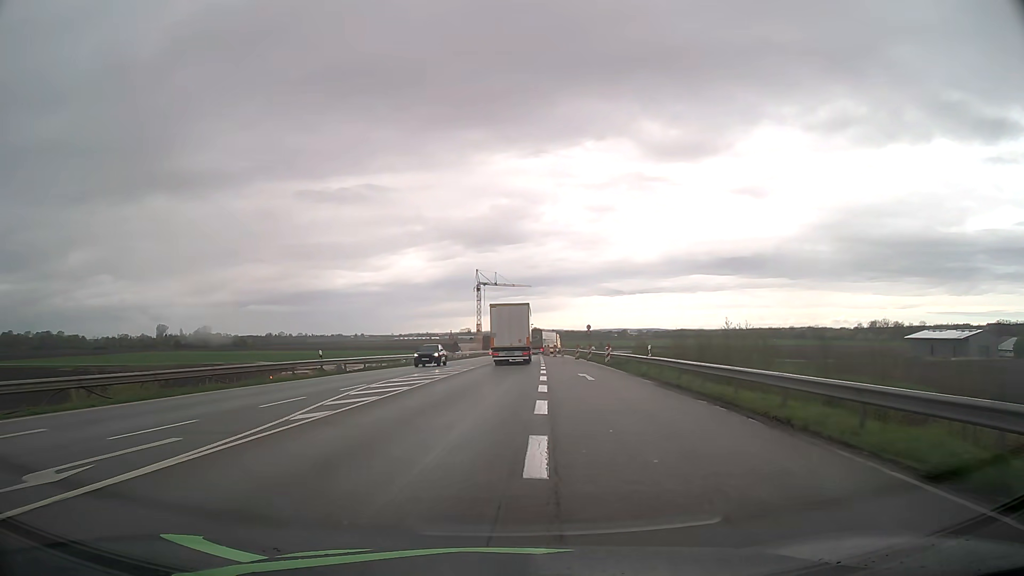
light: Day
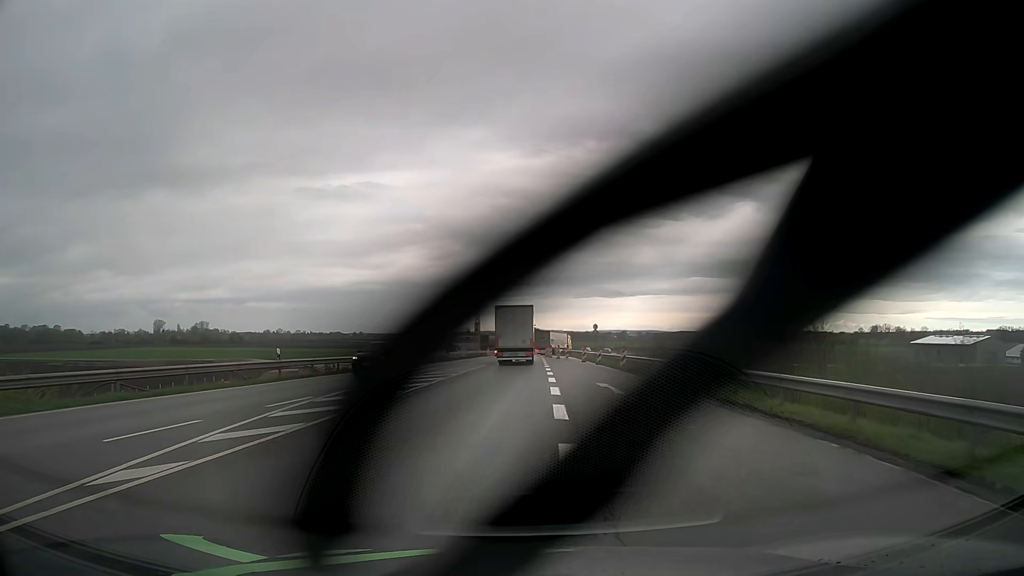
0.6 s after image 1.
(0.0, +6.9) m; 0°
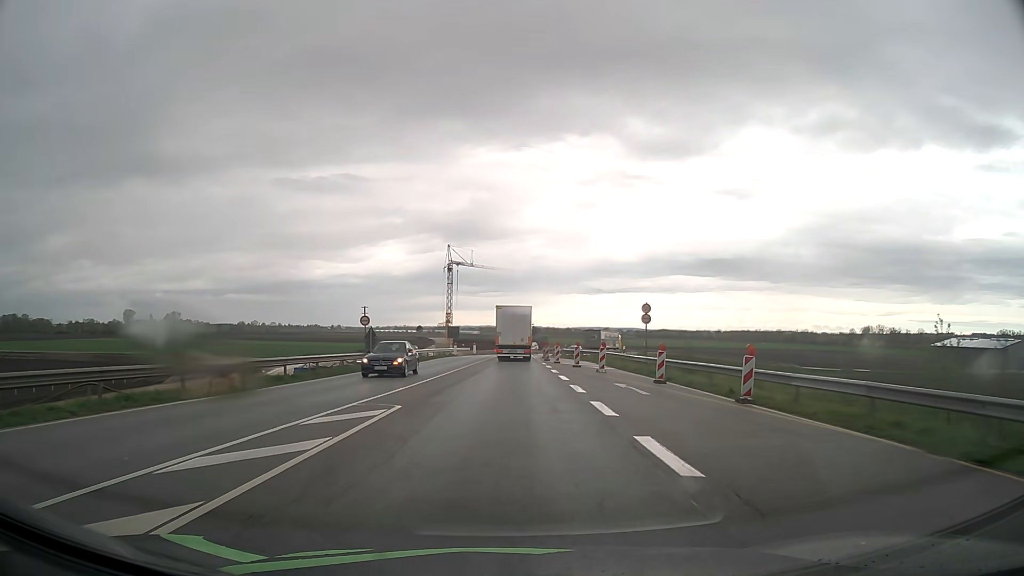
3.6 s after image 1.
(+0.7, +35.4) m; +2°
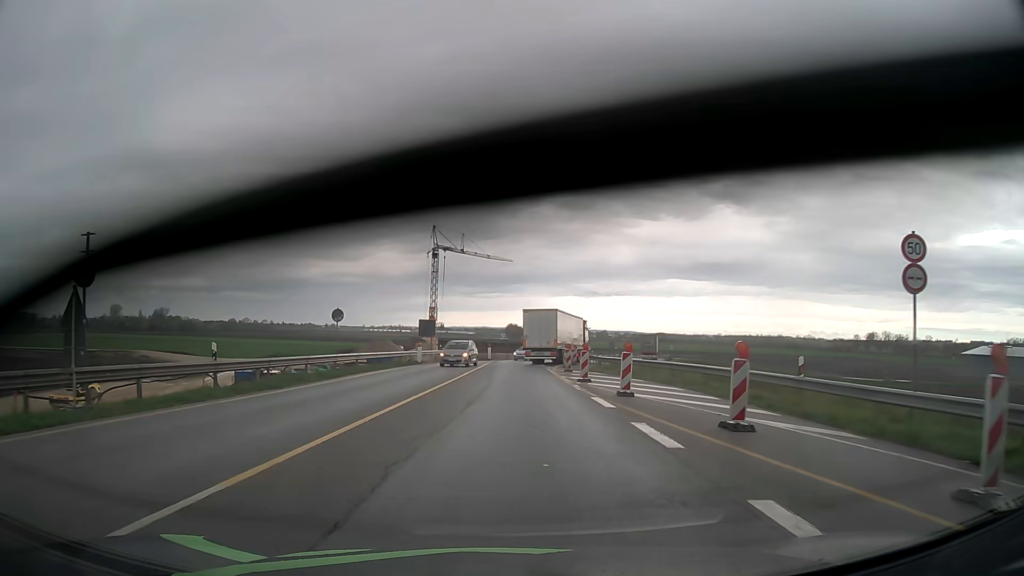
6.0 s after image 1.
(0.0, +28.0) m; 0°
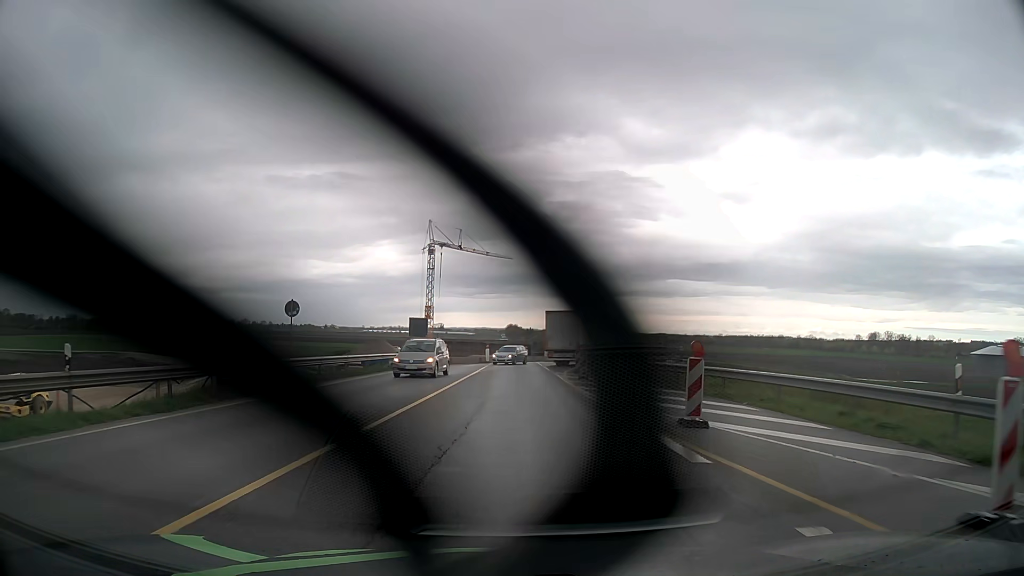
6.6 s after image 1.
(0.0, +6.9) m; 0°
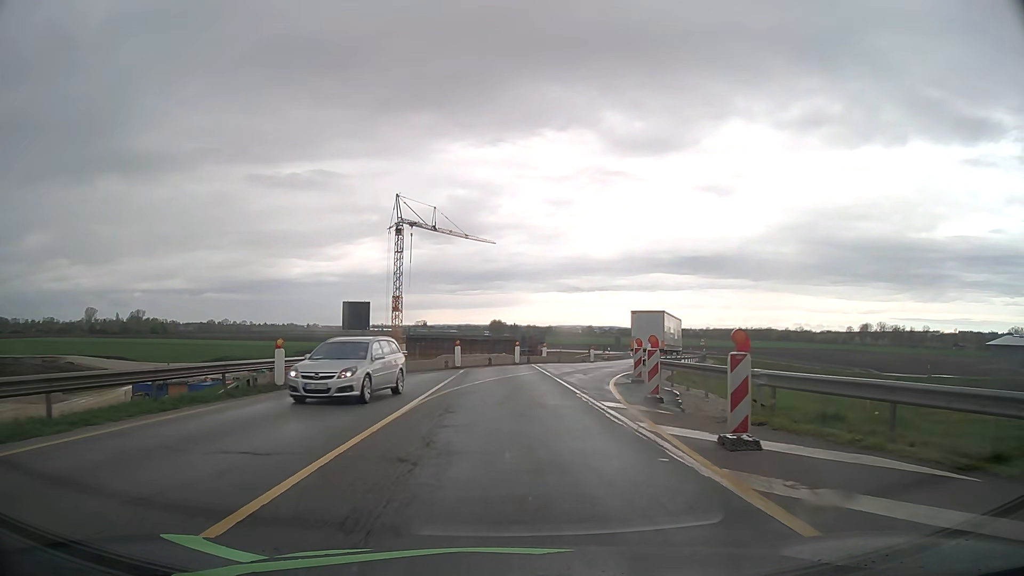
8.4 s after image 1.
(+0.1, +20.9) m; +1°
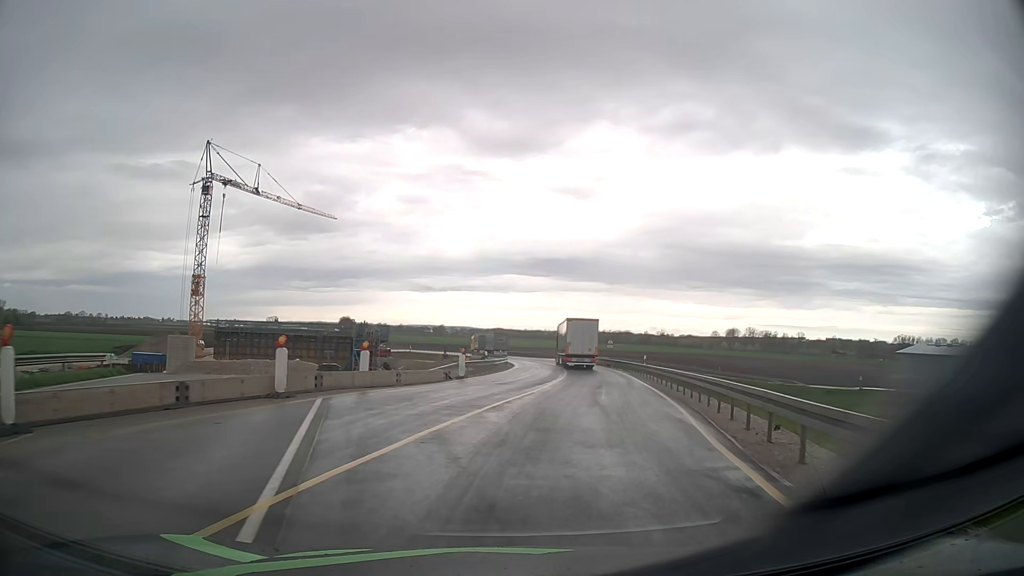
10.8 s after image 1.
(+2.2, +27.8) m; +12°
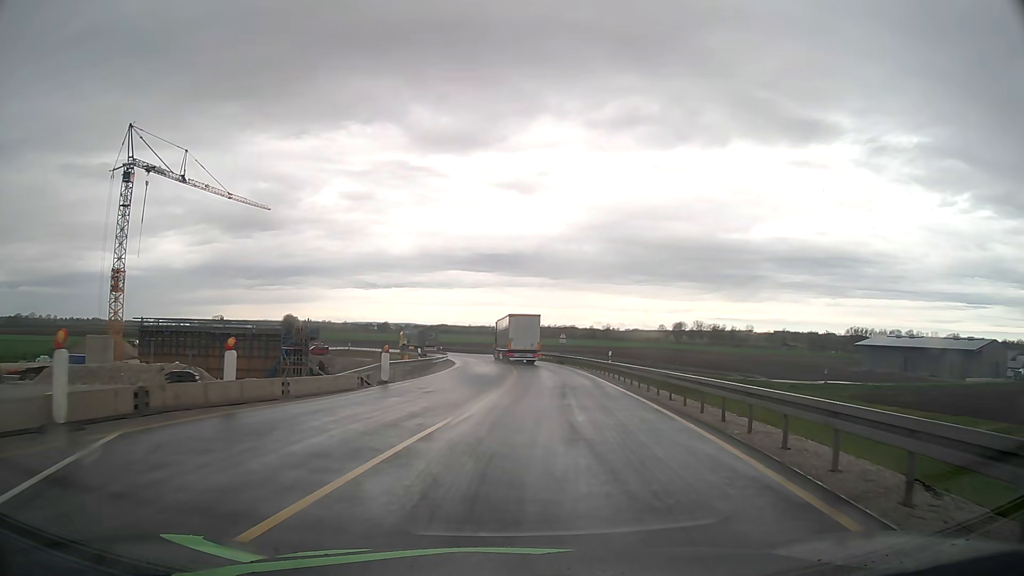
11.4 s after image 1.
(+0.3, +7.1) m; +5°
(0, +10) (+1, +20) (+2, +30) (+2, +40) (+2, +50) (+1, +60) (+1, +70) (-1, +80) (-3, +90) (-5, +99) m
